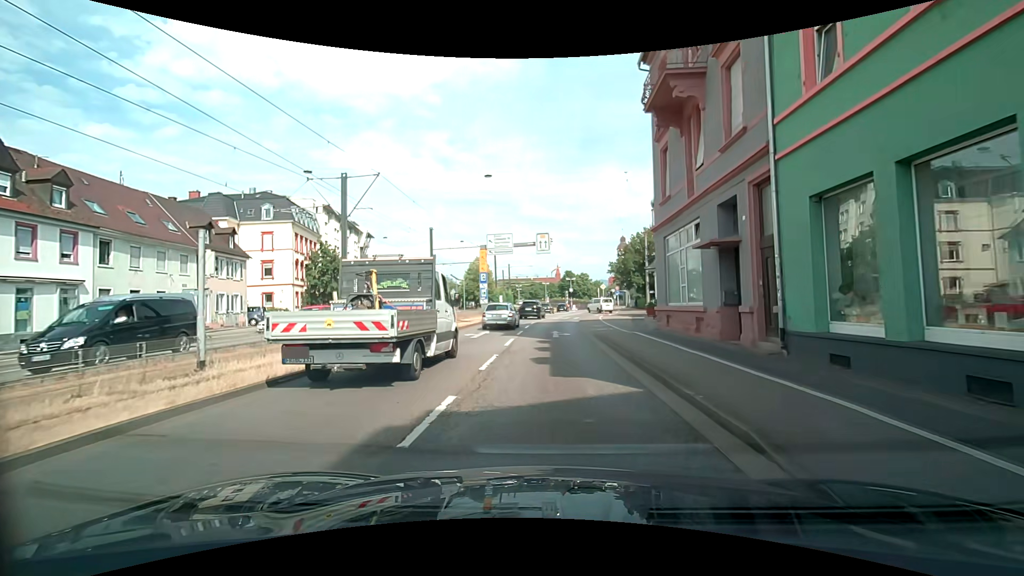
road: primary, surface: asphalt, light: Day
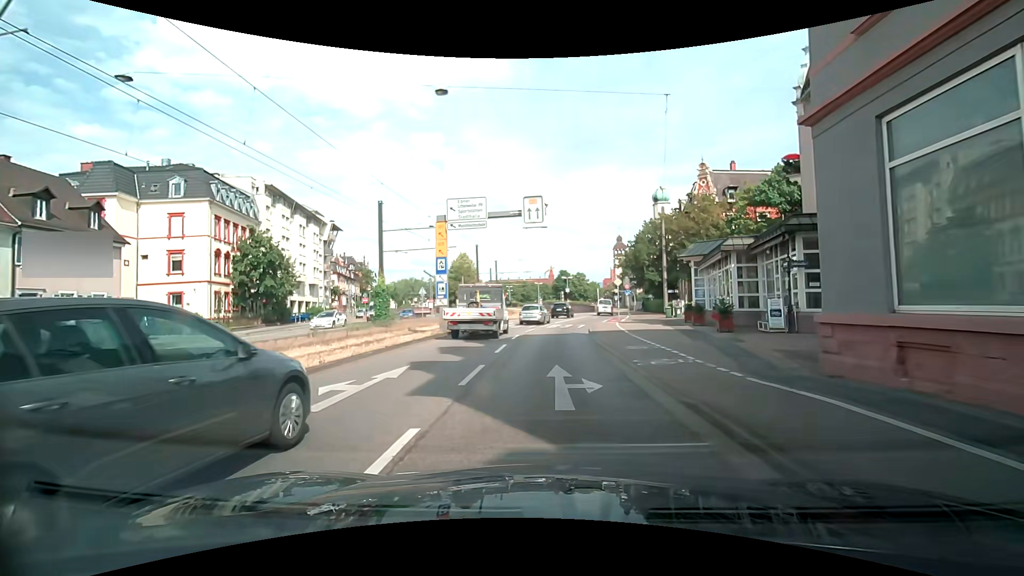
(+0.3, +13.7) m; +1°
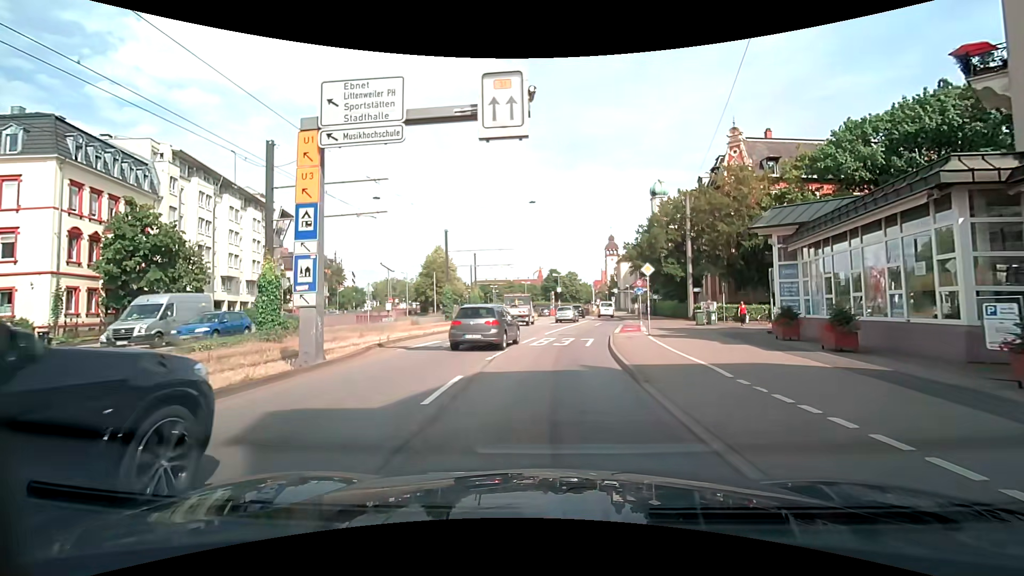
(+0.2, +13.7) m; +2°
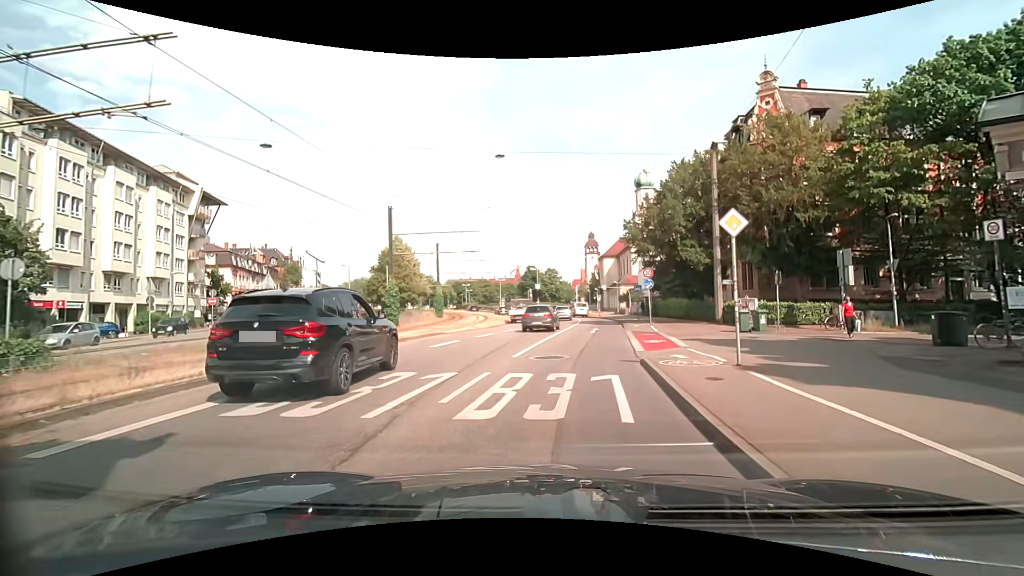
(0.0, +11.9) m; +1°
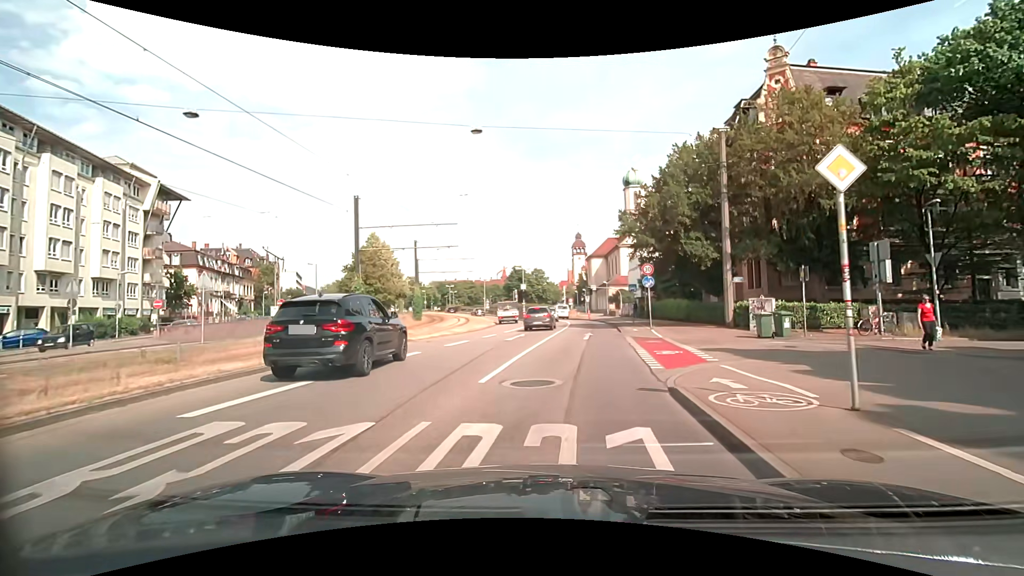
(+0.1, +4.1) m; +2°
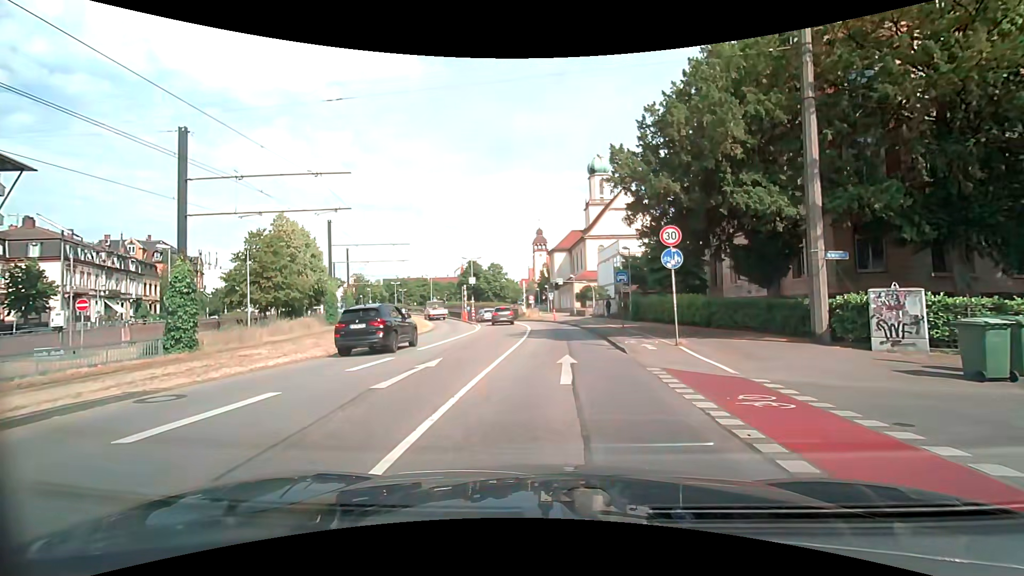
(+0.5, +12.7) m; +4°
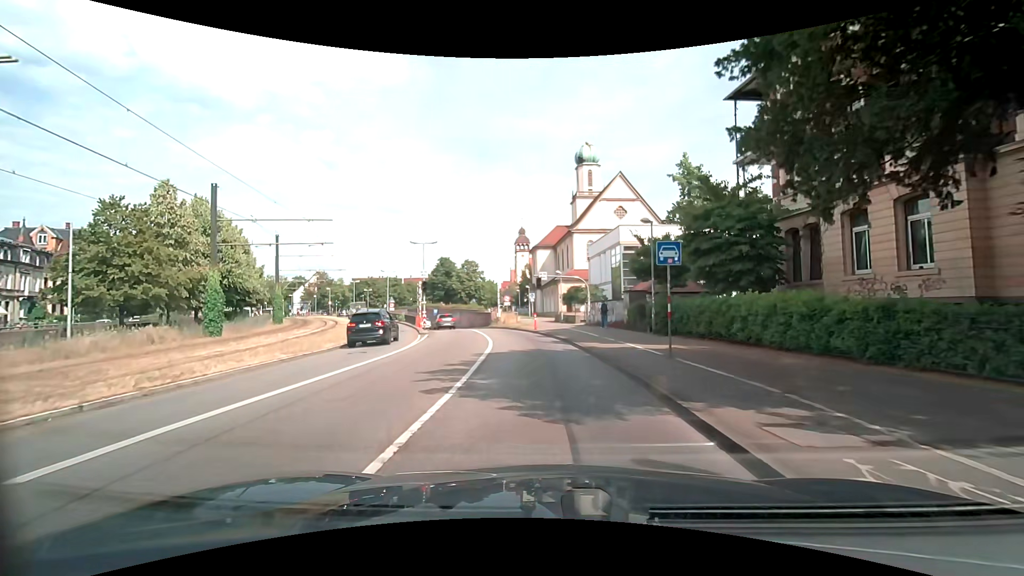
(+0.4, +13.0) m; +3°
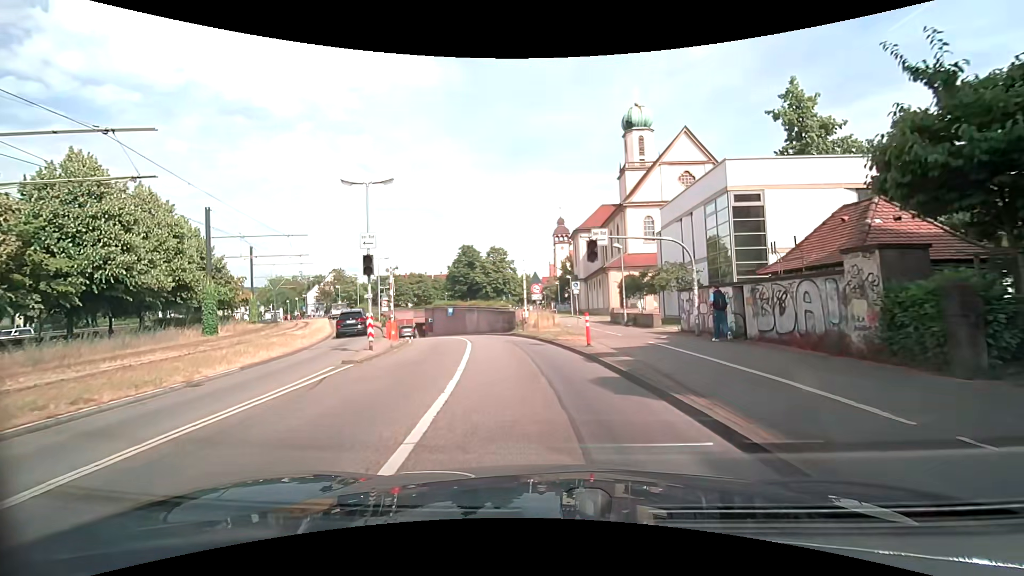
(-0.6, +17.7) m; -5°
